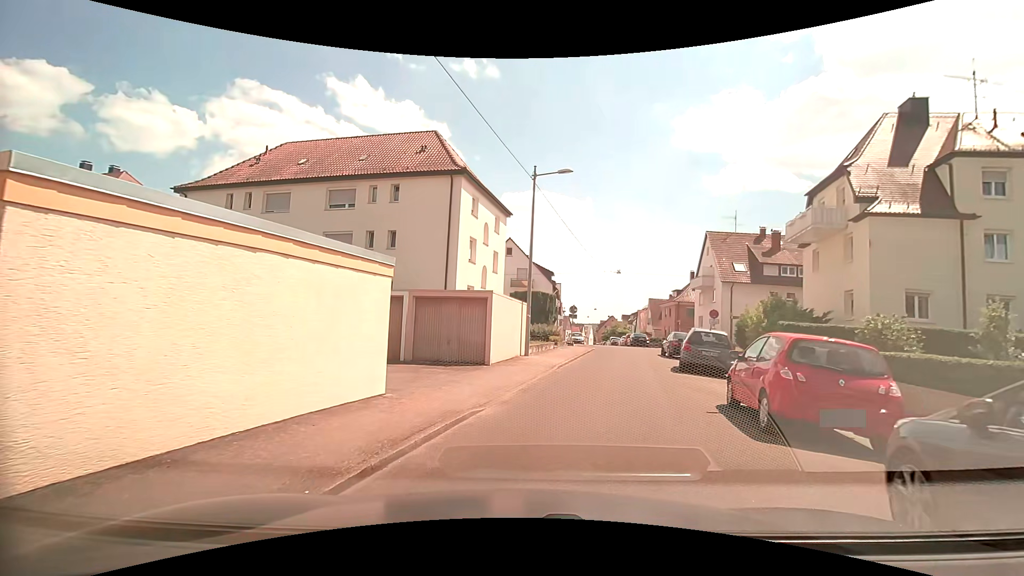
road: residential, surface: asphalt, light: Day
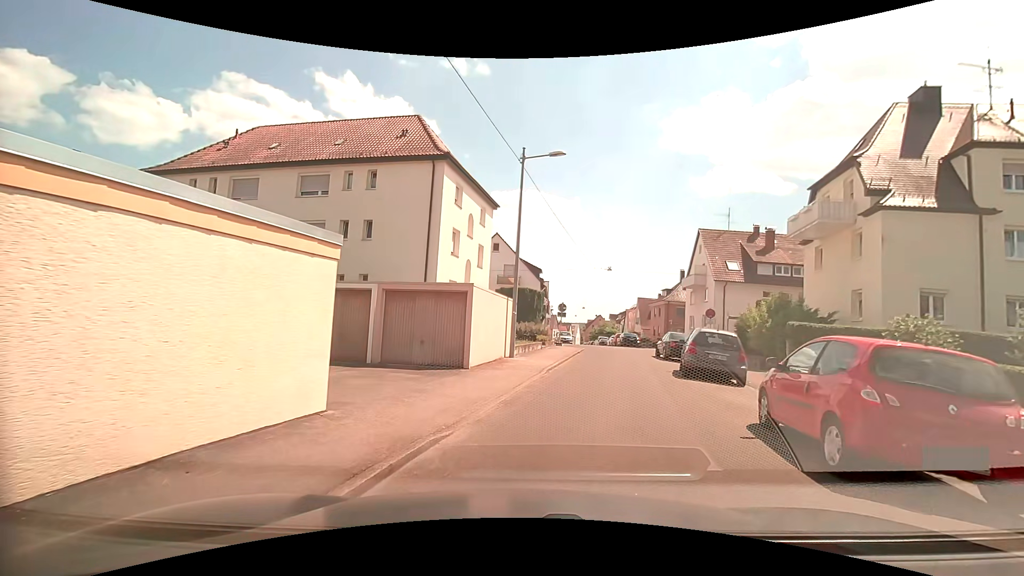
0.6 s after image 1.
(0.0, +2.0) m; +1°
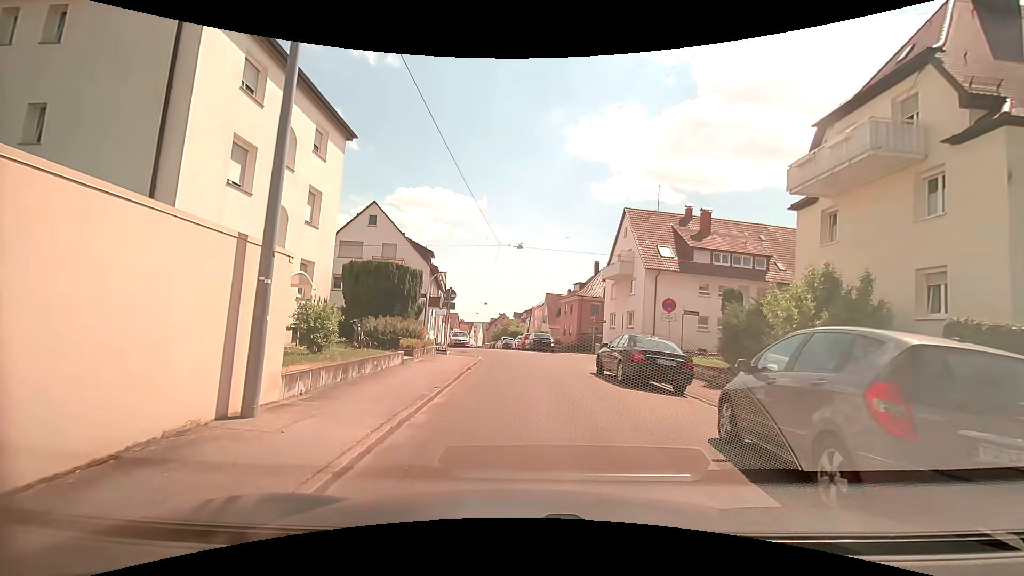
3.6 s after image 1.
(+1.5, +12.1) m; +12°
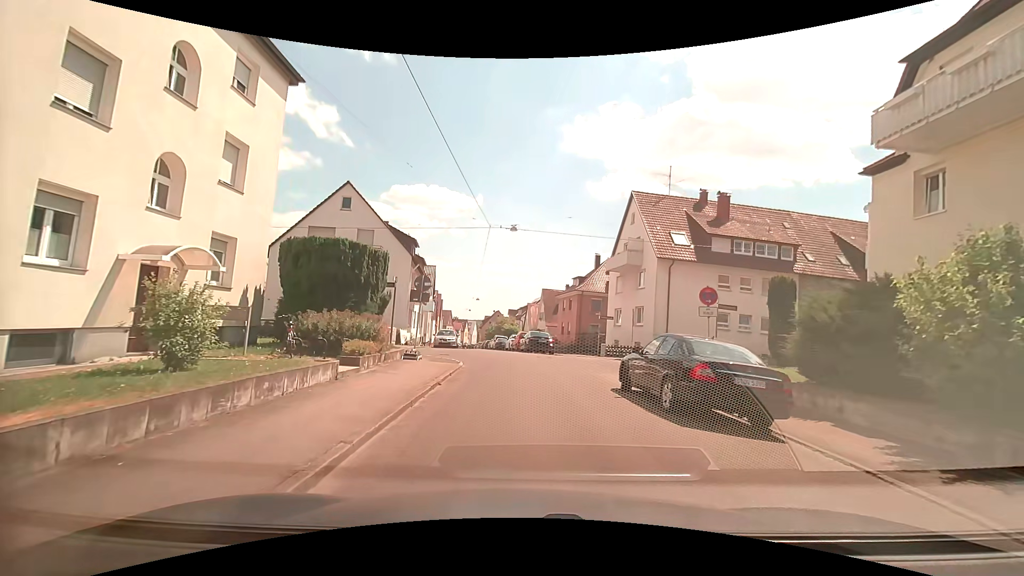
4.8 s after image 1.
(+0.1, +5.1) m; +1°
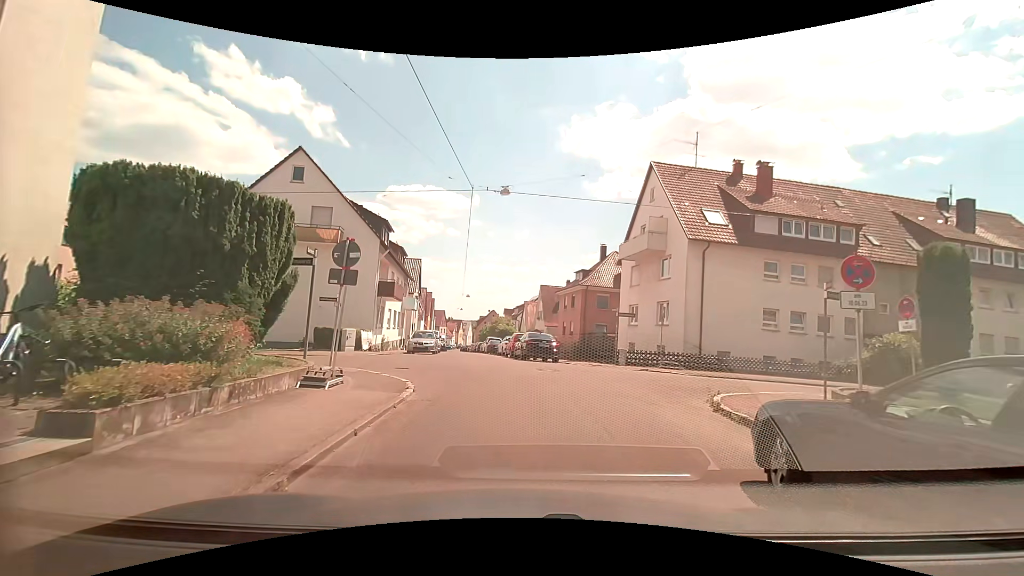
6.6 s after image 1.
(+0.1, +7.2) m; 0°
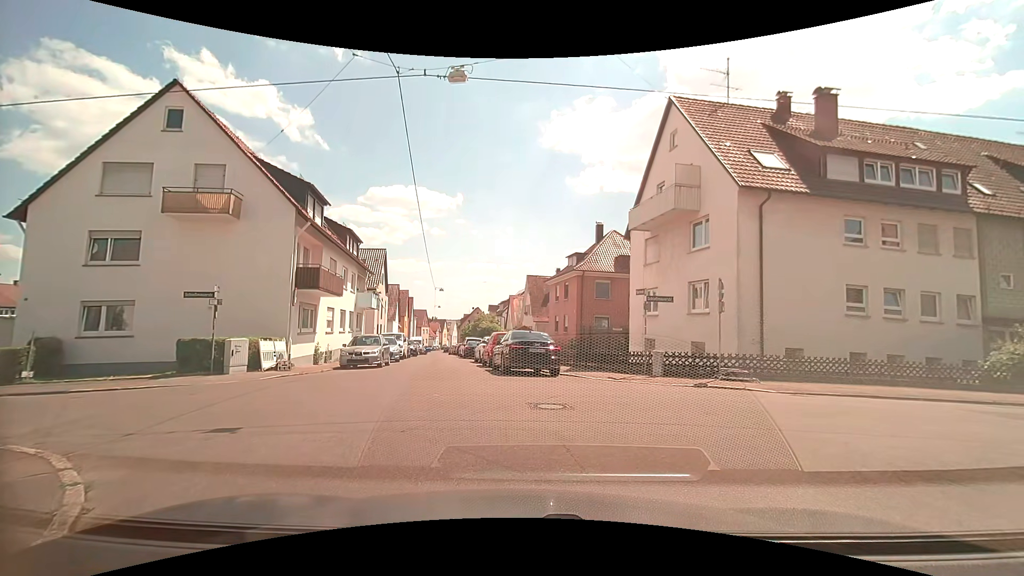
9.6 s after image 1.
(+0.2, +8.4) m; +1°
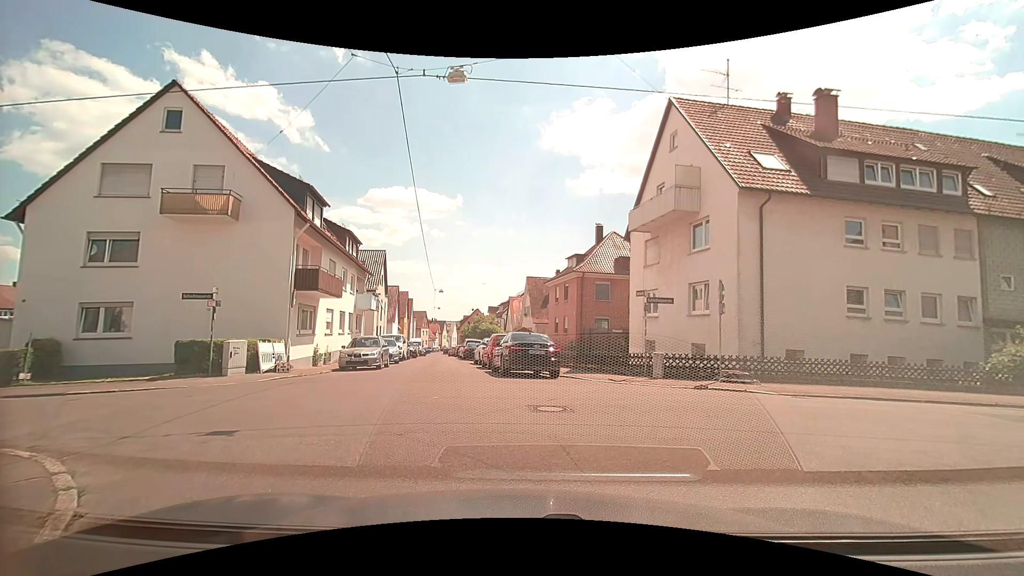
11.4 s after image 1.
(0.0, +0.2) m; 0°
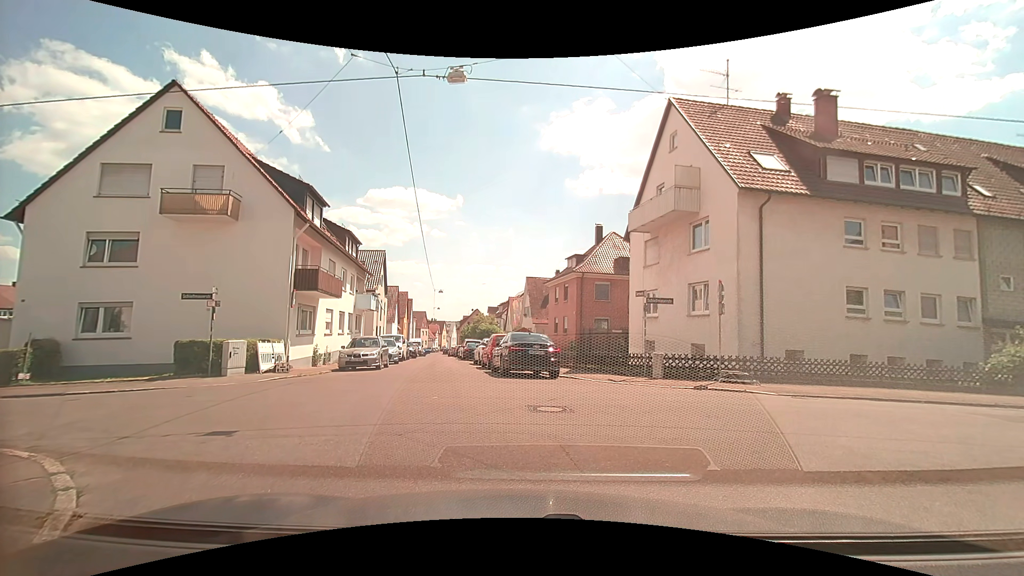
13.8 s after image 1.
(0.0, 0.0) m; 0°
